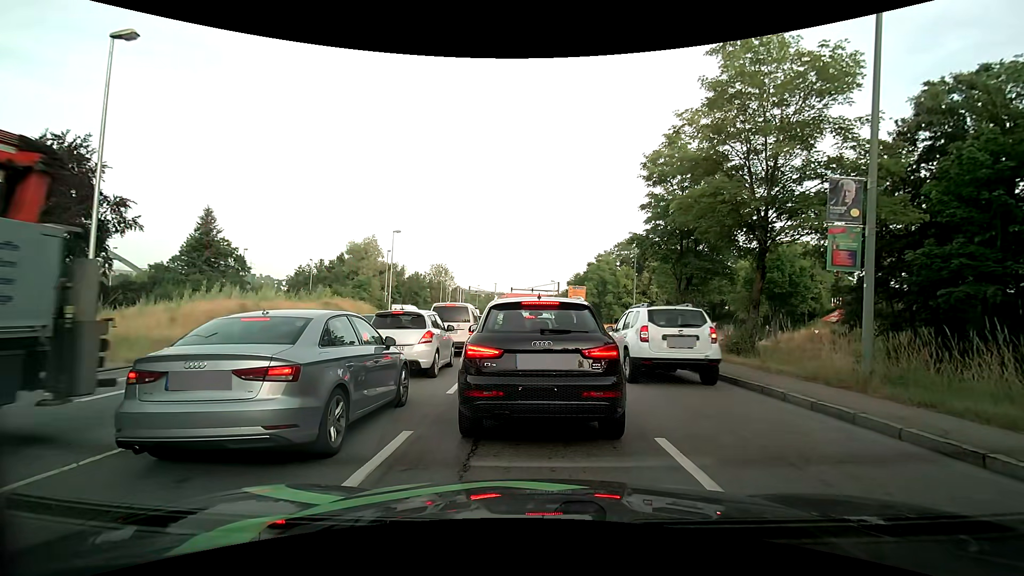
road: primary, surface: asphalt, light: Day
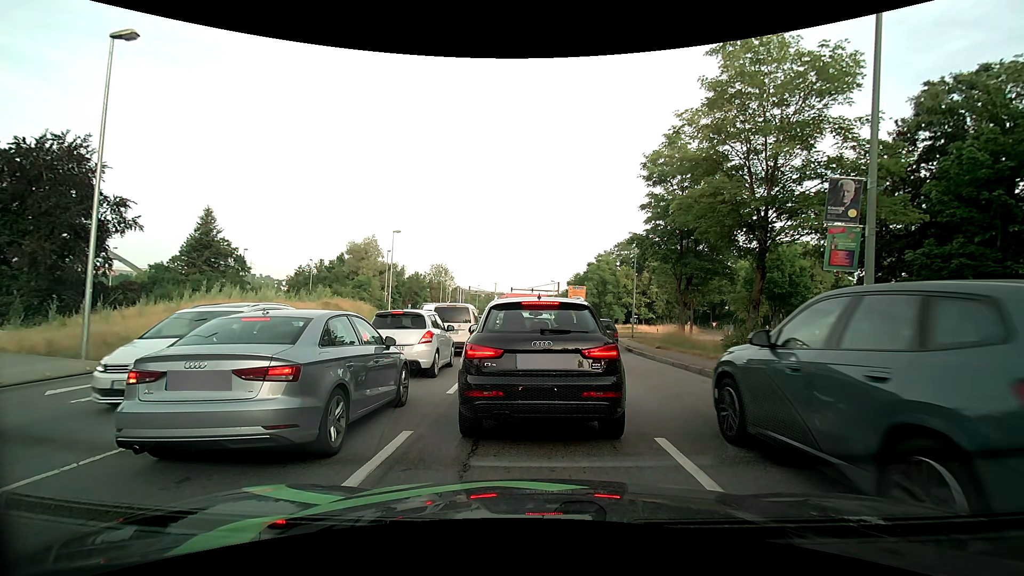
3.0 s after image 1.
(0.0, +0.1) m; 0°
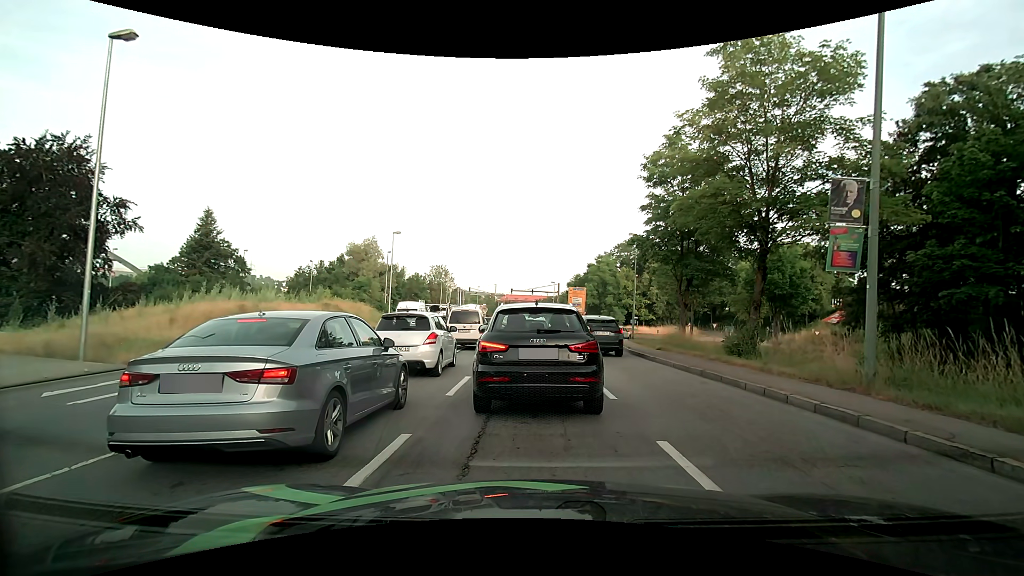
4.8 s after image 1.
(0.0, 0.0) m; 0°
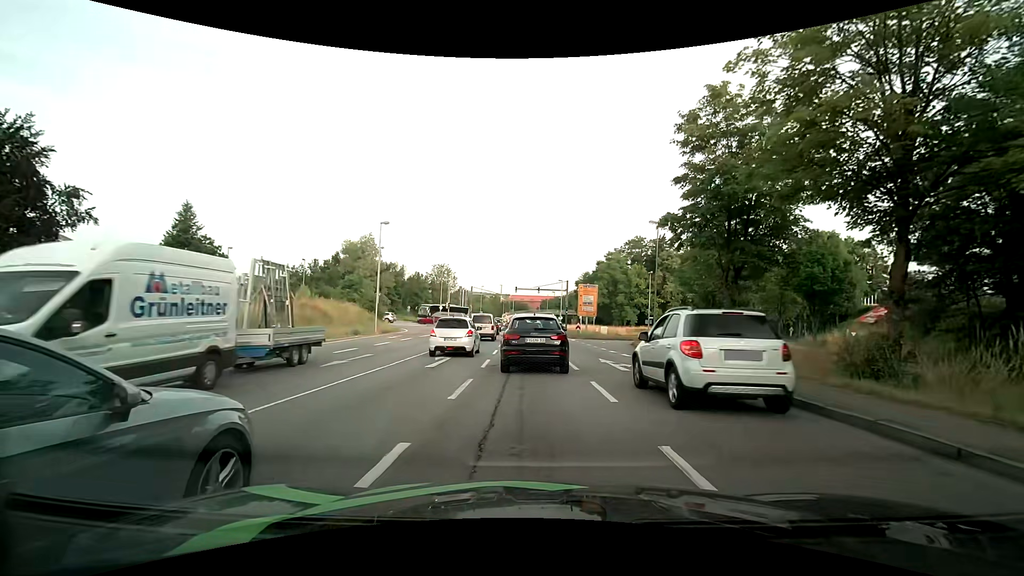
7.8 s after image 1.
(-0.1, +6.4) m; -1°
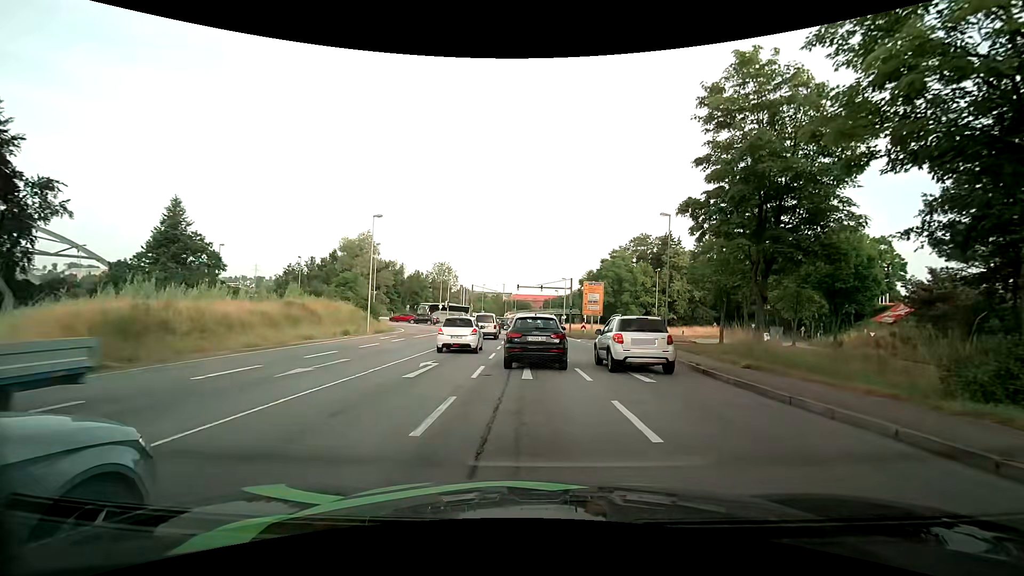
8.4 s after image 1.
(0.0, +2.9) m; -1°
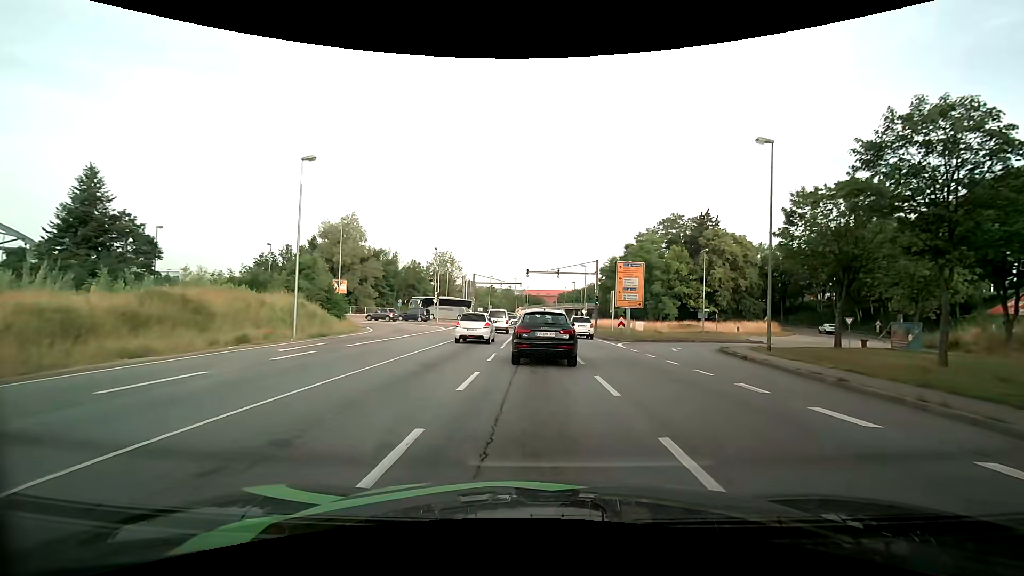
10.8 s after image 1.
(0.0, +15.1) m; 0°
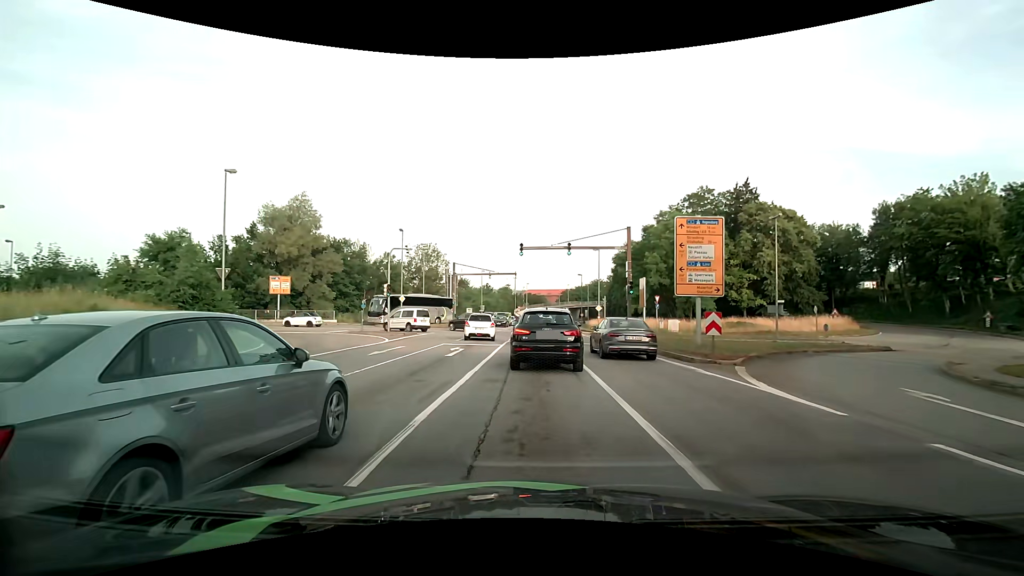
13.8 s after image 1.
(-0.1, +17.4) m; 0°
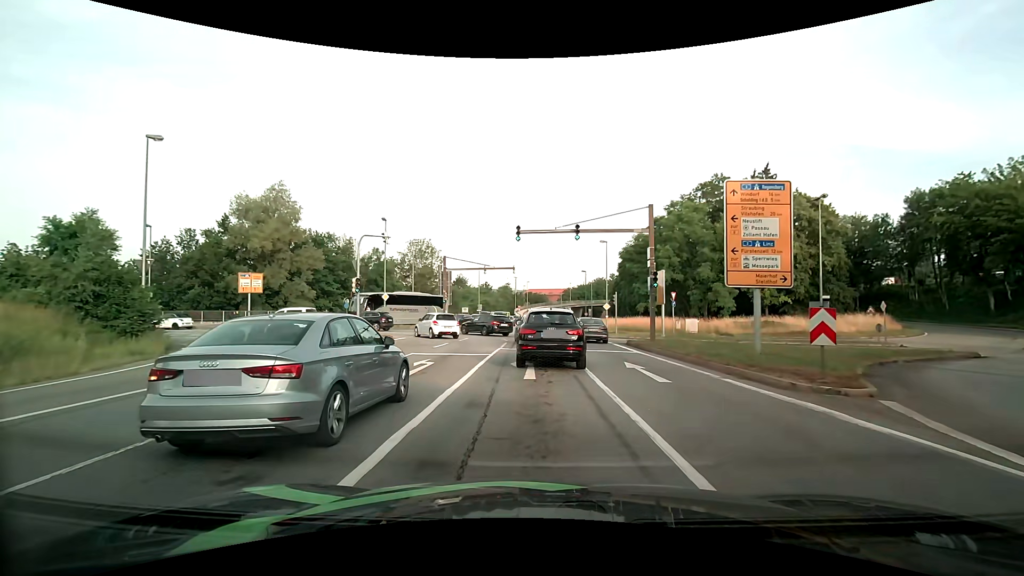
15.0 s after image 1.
(0.0, +6.2) m; -1°
